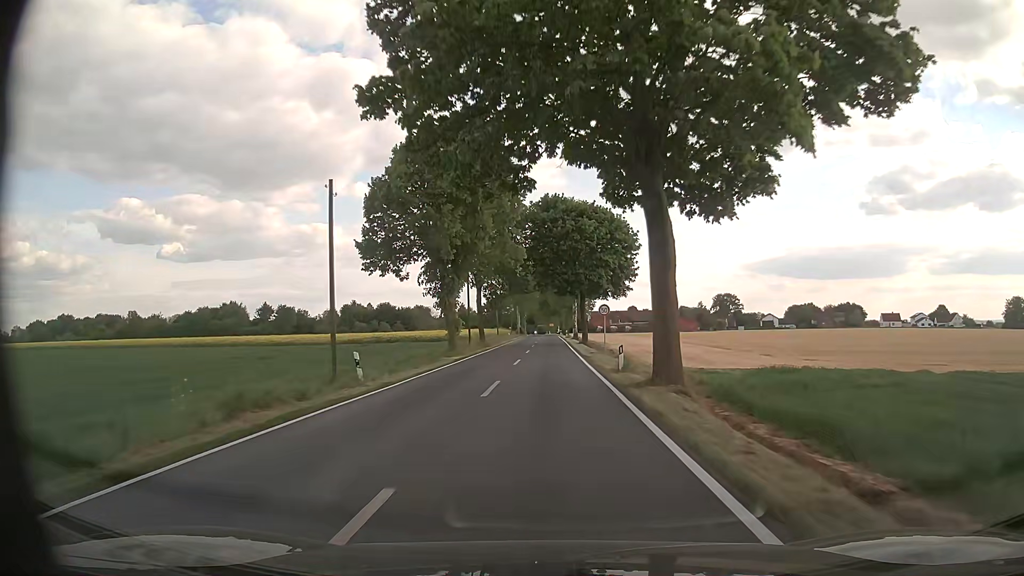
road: tertiary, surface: asphalt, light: Day
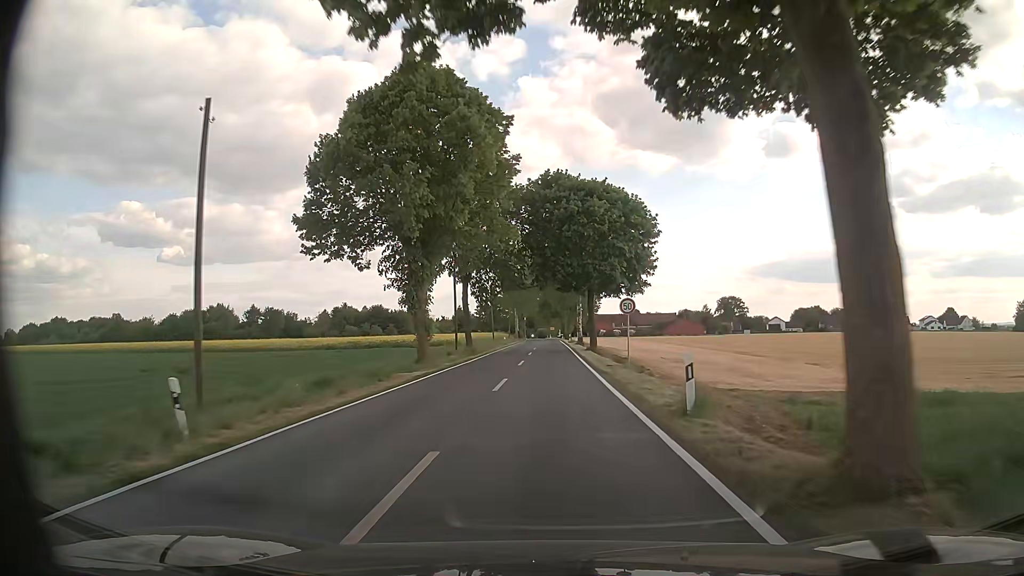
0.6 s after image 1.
(0.0, +9.8) m; 0°
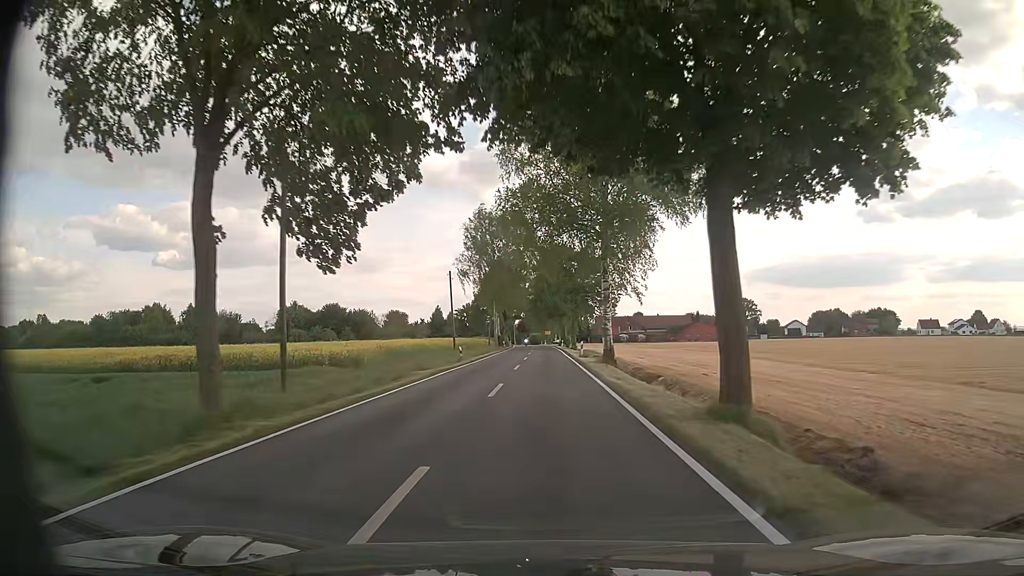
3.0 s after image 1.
(0.0, +36.4) m; +1°
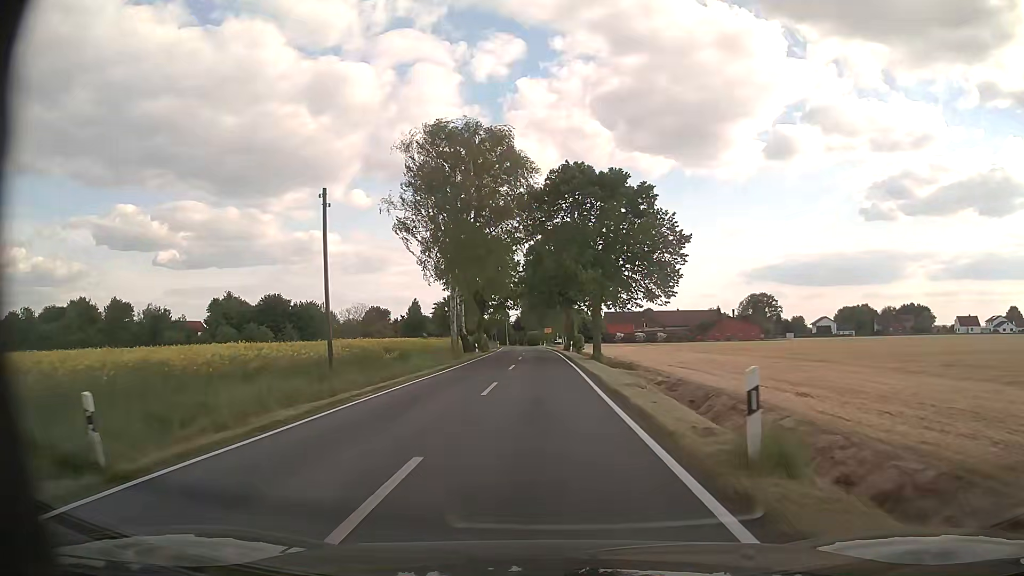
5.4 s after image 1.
(-0.2, +35.3) m; 0°
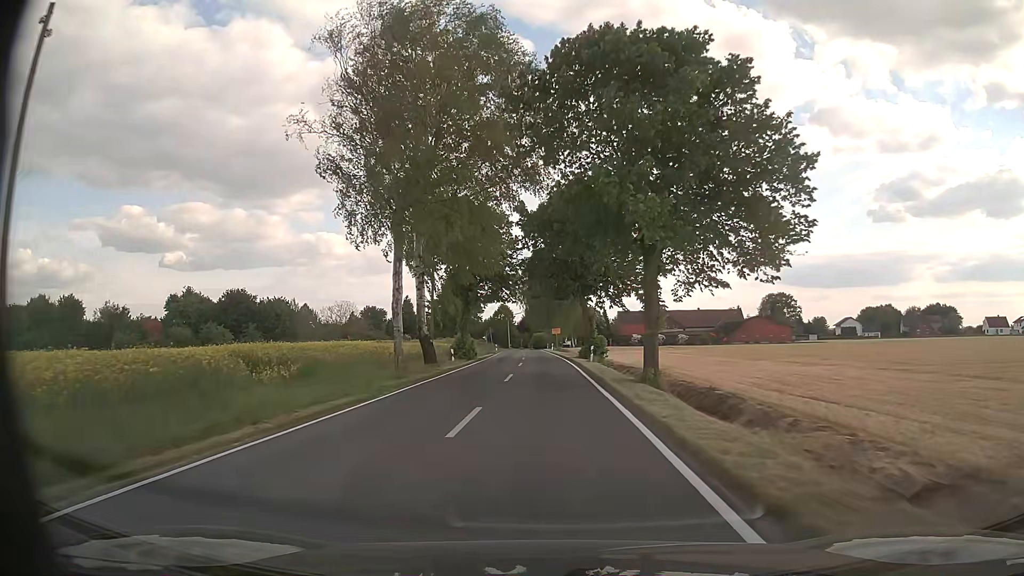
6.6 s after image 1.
(-0.1, +18.3) m; -1°
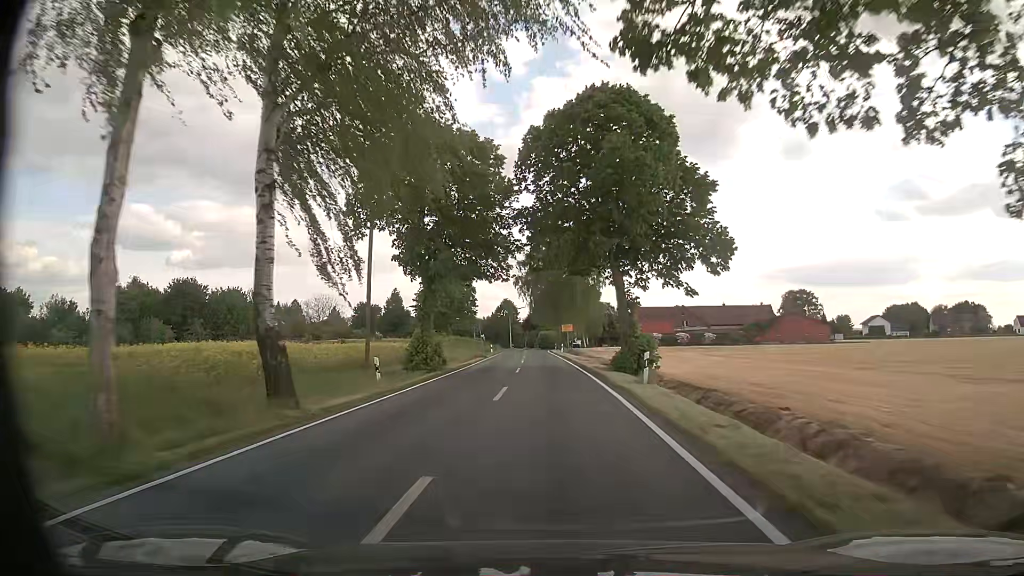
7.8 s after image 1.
(-0.1, +18.7) m; -1°
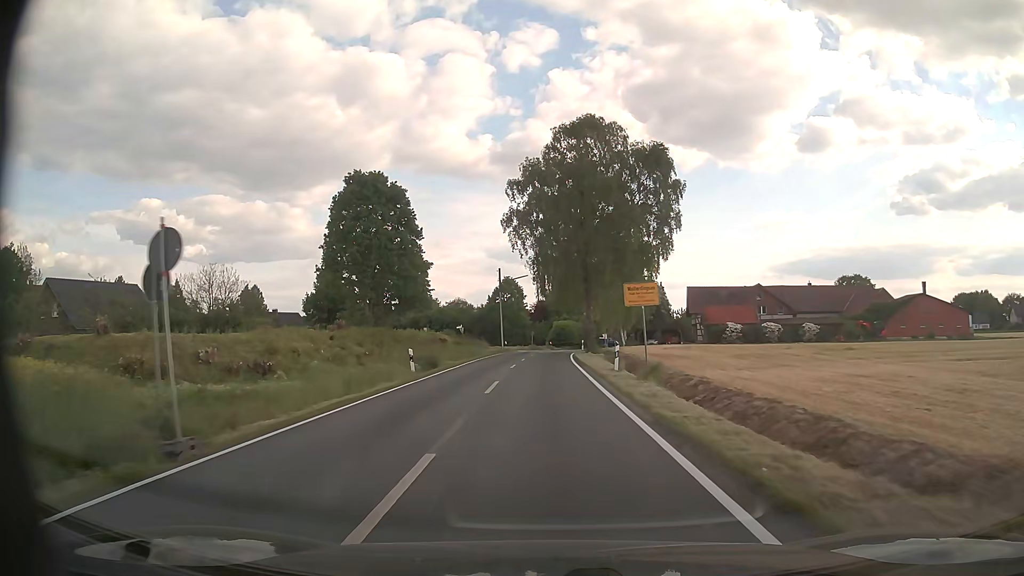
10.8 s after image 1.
(-0.3, +46.7) m; -1°
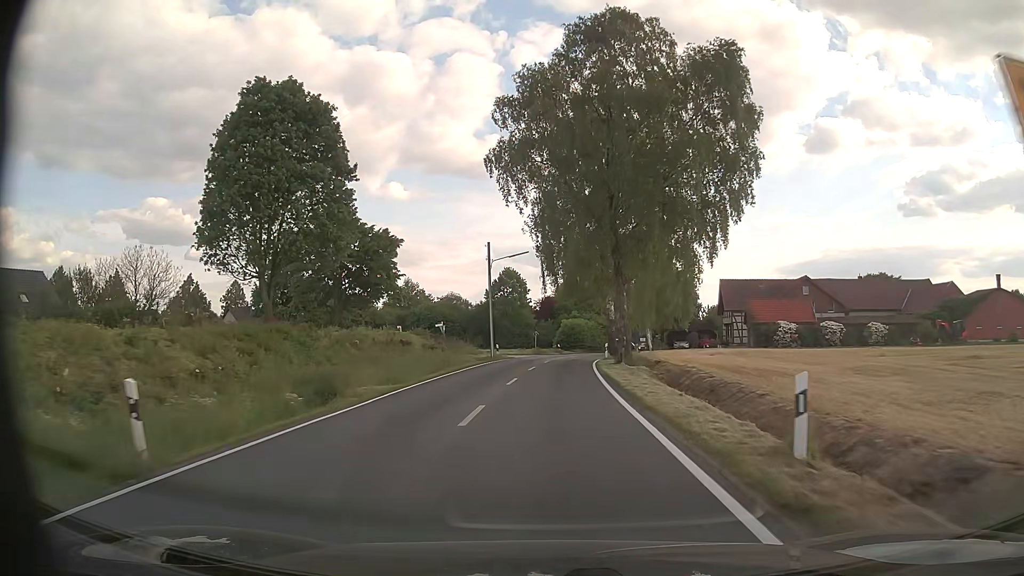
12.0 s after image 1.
(-0.1, +17.4) m; -1°
(0, +10) (0, +20) (0, +30) (+1, +40) (+2, +50) (+4, +60) (+6, +70) (+8, +79) (+10, +89) (+13, +99) m
